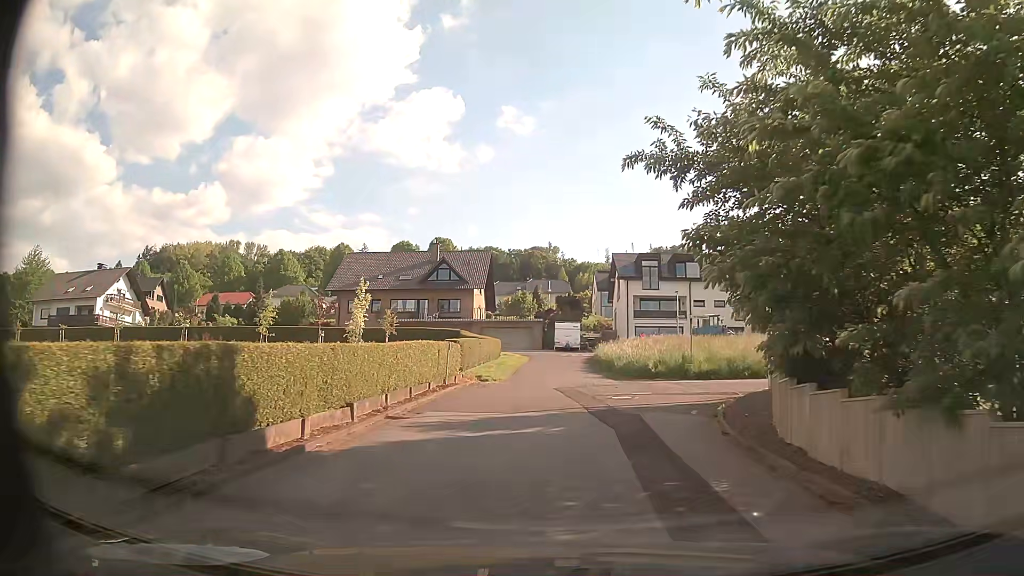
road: residential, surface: asphalt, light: Day
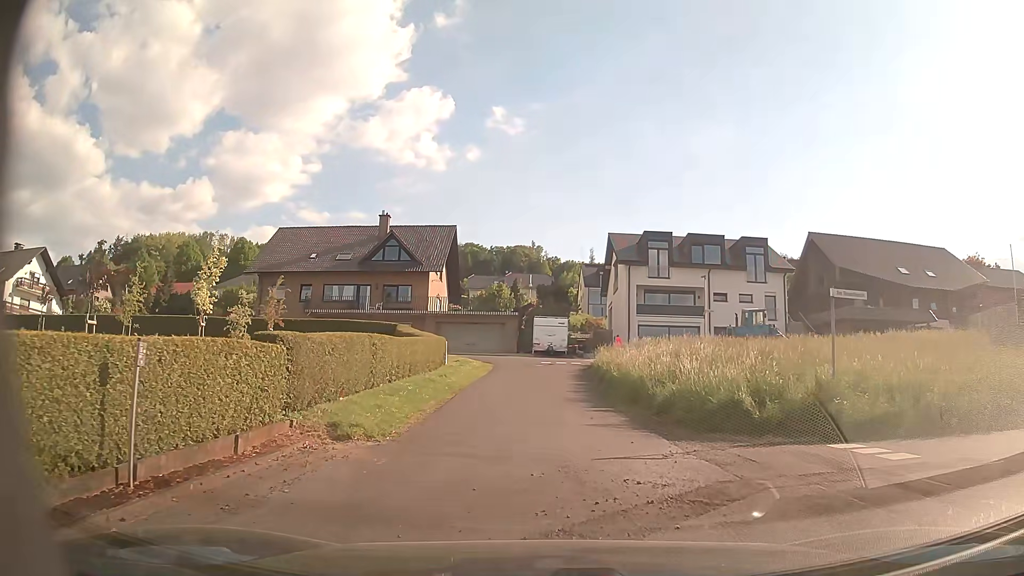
(+0.1, +15.5) m; -1°
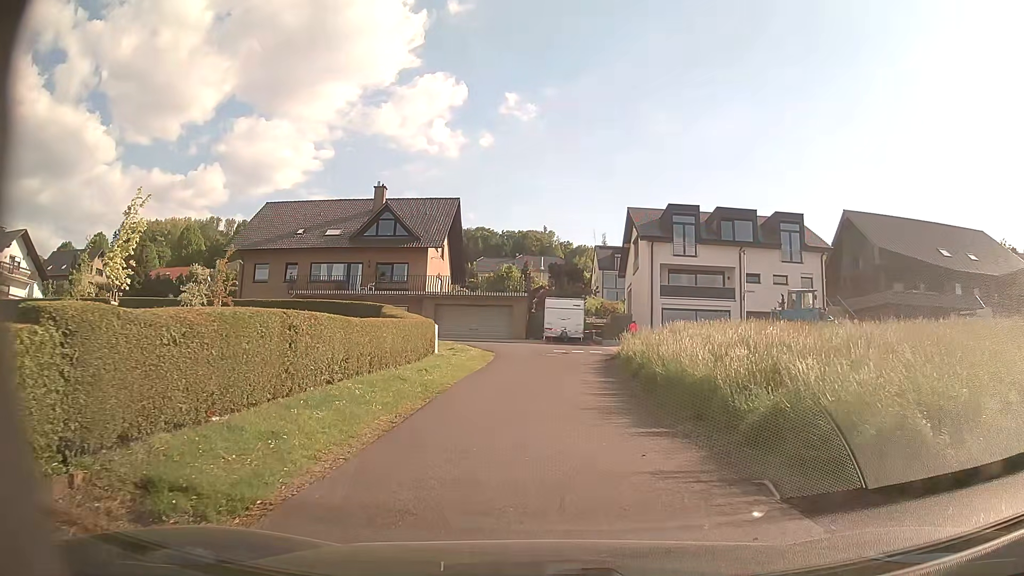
(+0.1, +5.7) m; +1°
